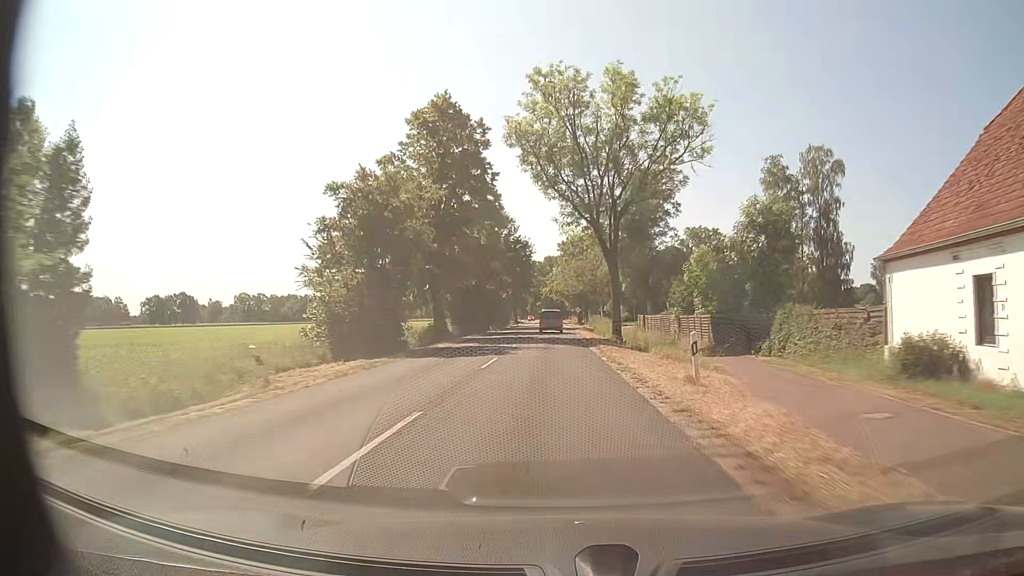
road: secondary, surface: asphalt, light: Day
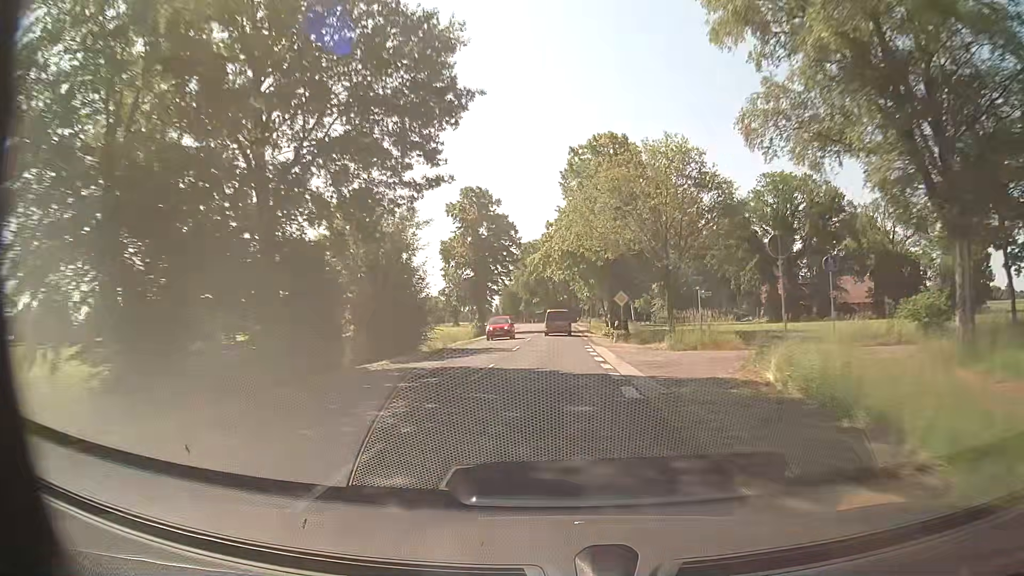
(-0.3, +62.1) m; -1°
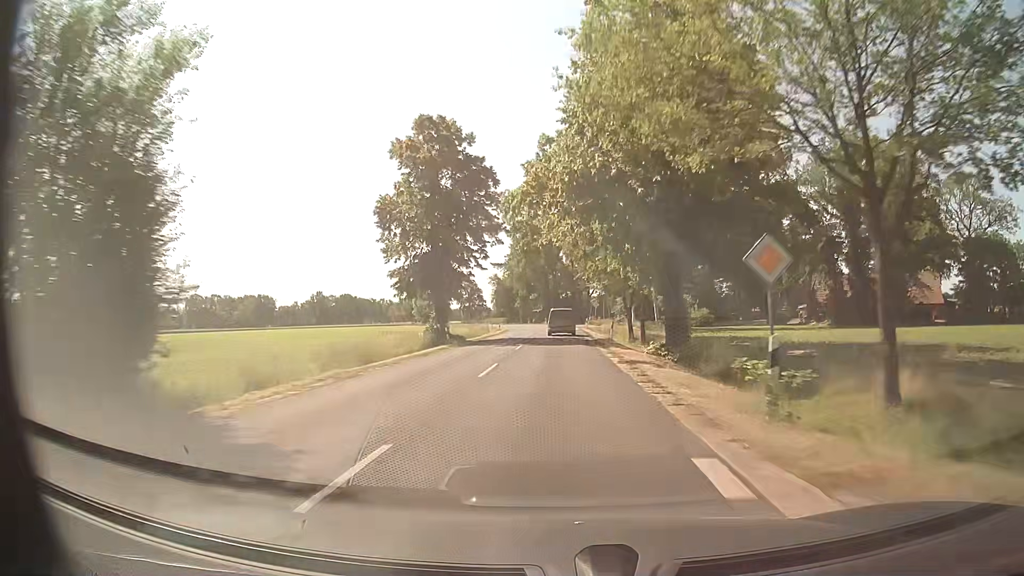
(0.0, +24.2) m; -1°
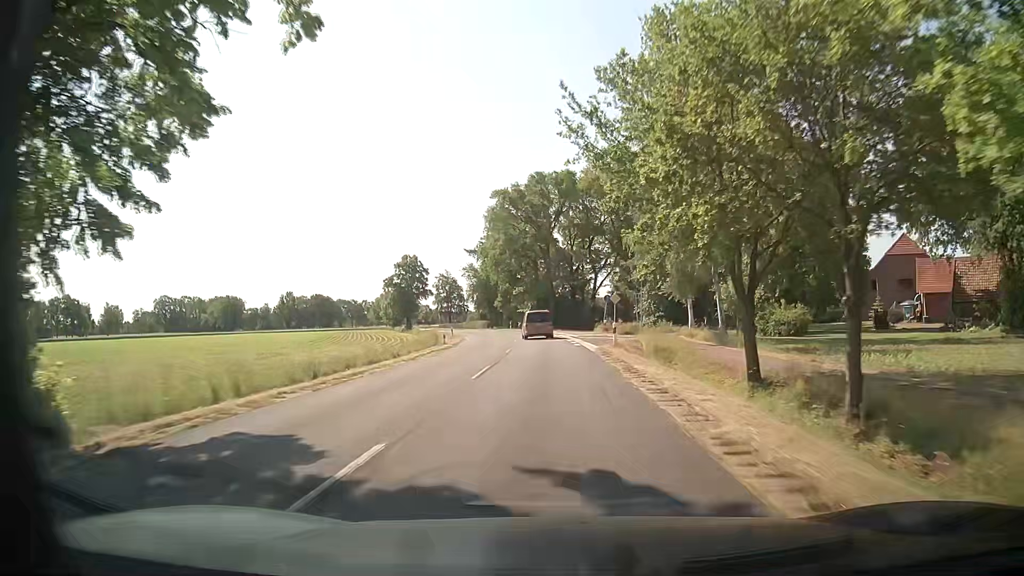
(+0.5, +35.8) m; +1°
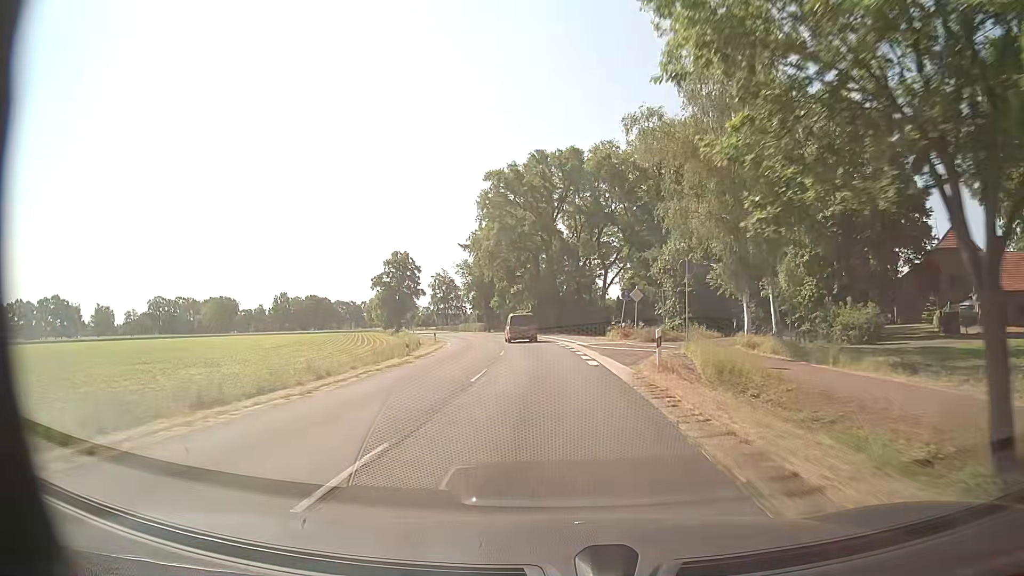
(0.0, +11.8) m; -1°
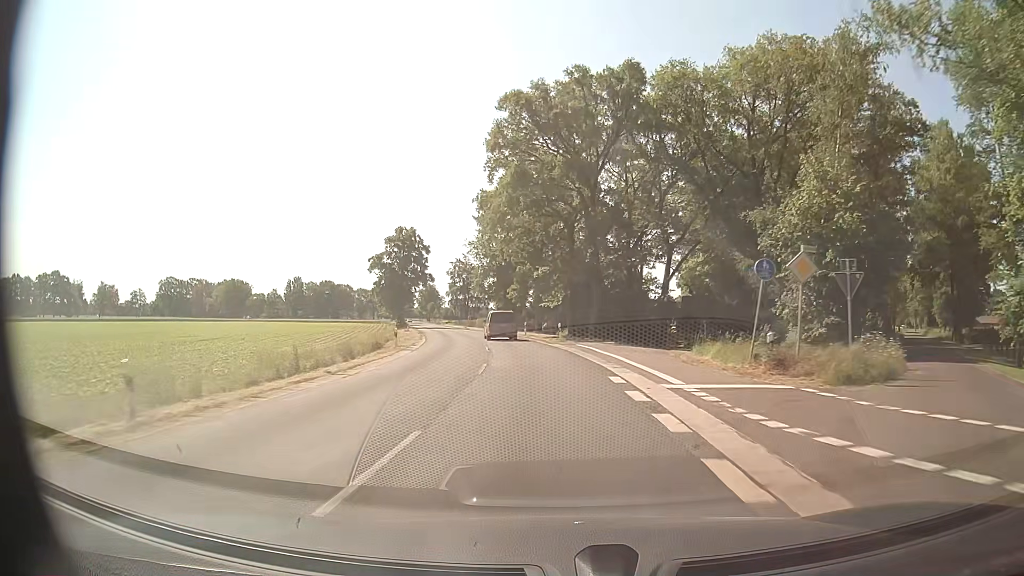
(-0.1, +23.5) m; -2°
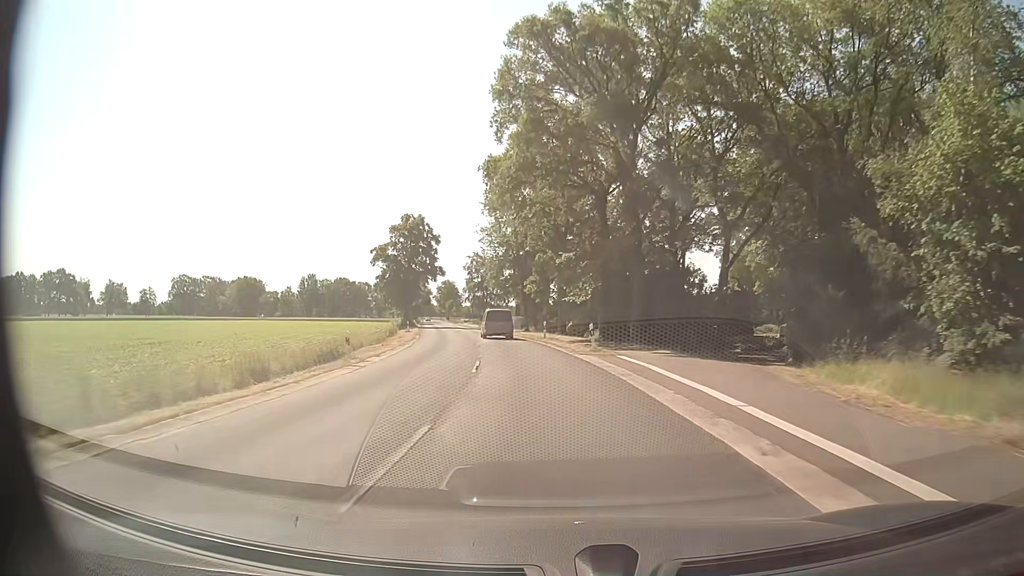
(-0.2, +11.7) m; -2°
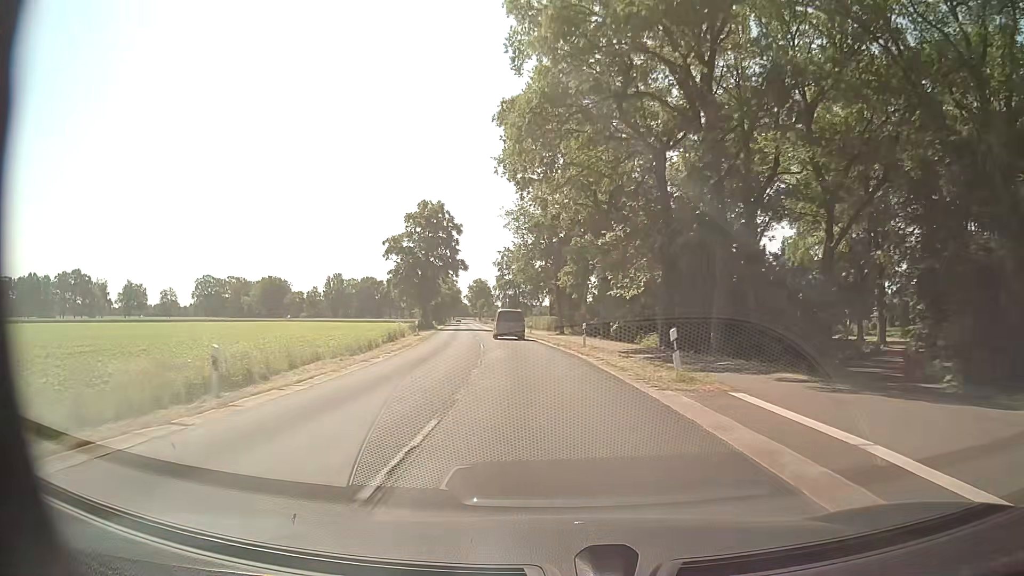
(-0.3, +11.6) m; -3°
(0, +10) (-1, +20) (-2, +30) (-3, +40) (-4, +50) (-6, +60) (-7, +70) (-9, +79) (-11, +89) (-12, +99) m
